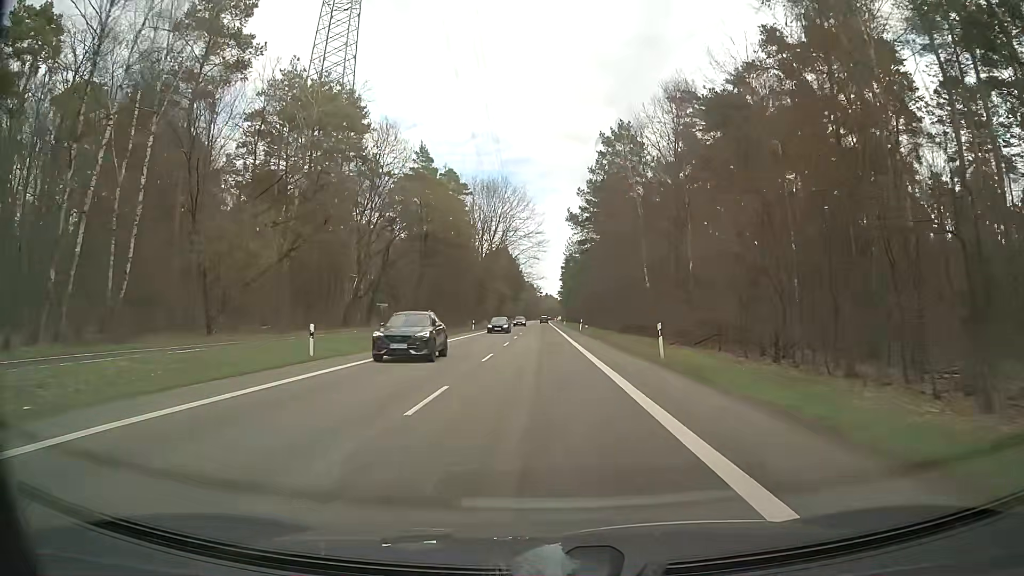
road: secondary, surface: asphalt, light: Day
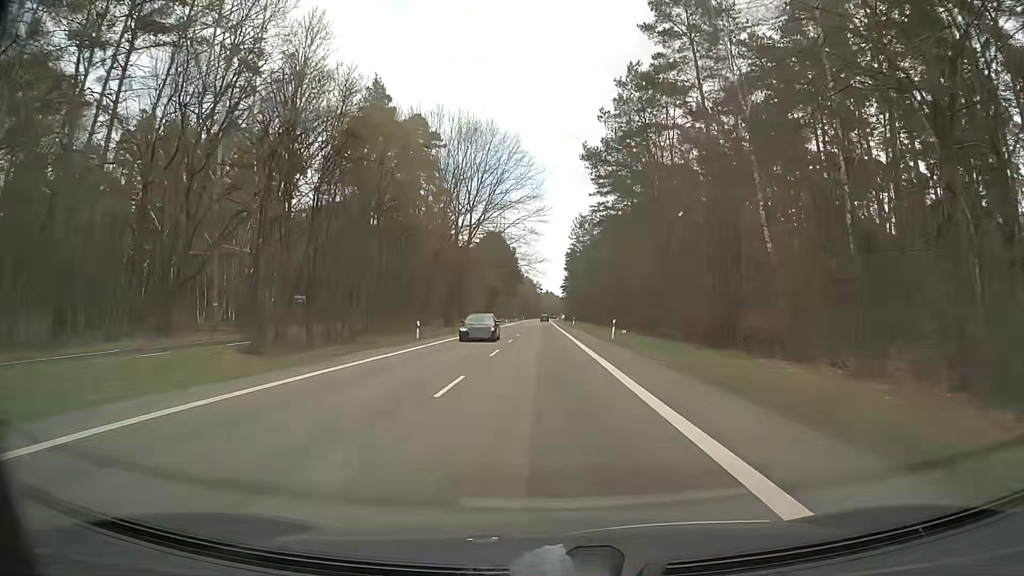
(+0.7, +32.3) m; +2°
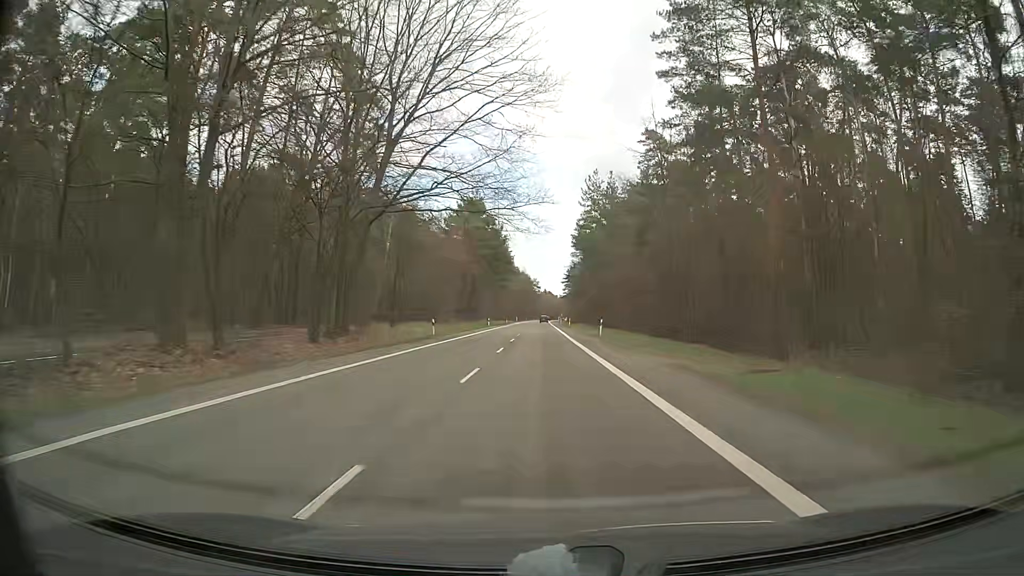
(-0.4, +43.2) m; 0°
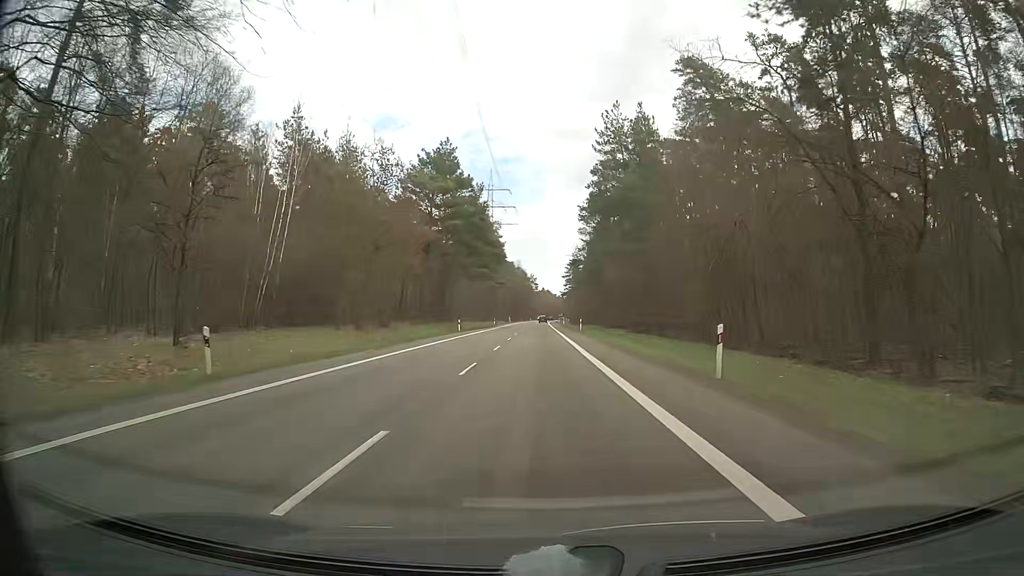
(0.0, +32.4) m; 0°
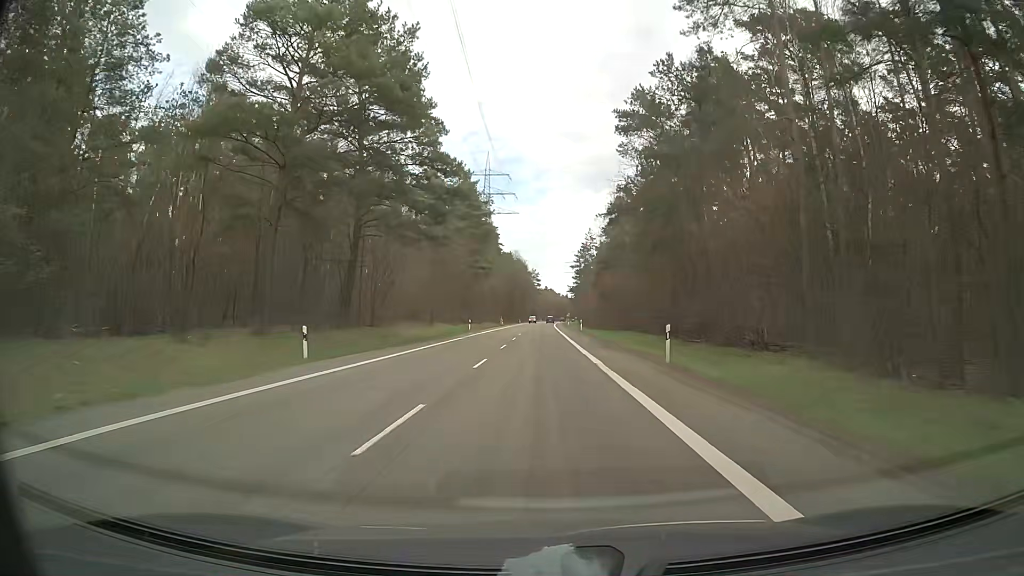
(0.0, +43.2) m; 0°
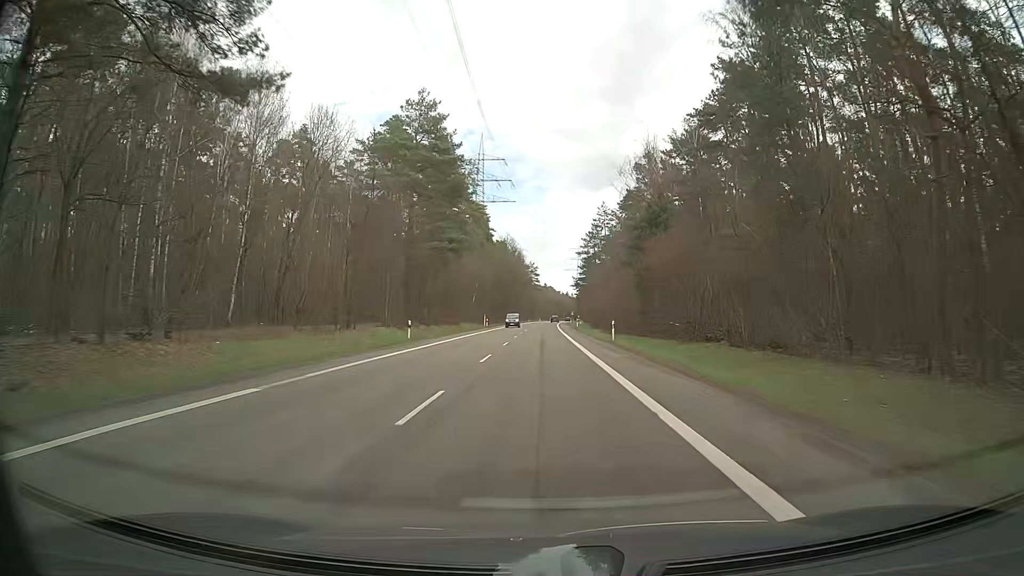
(+0.1, +32.4) m; 0°
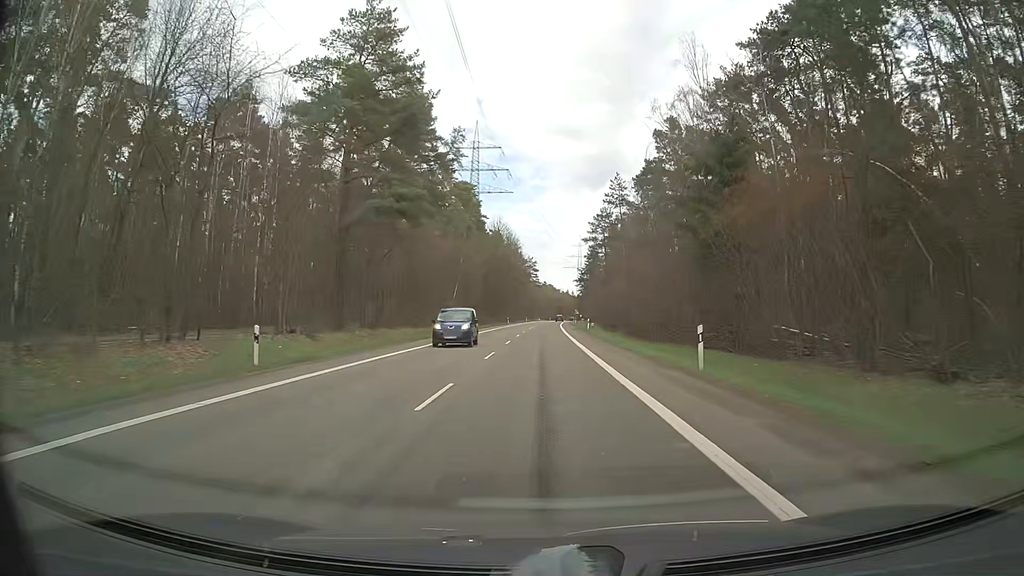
(+0.2, +21.6) m; 0°
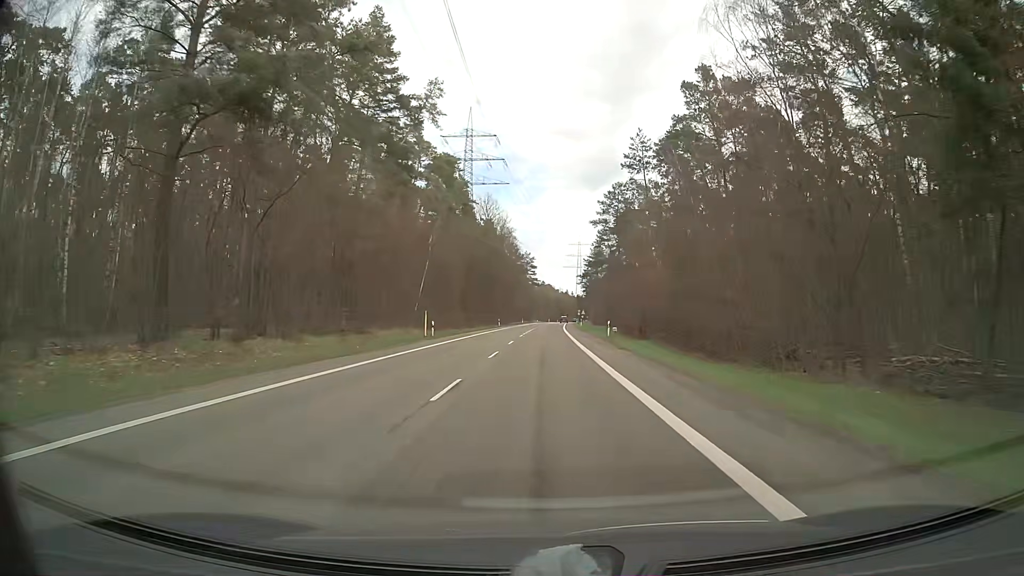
(0.0, +21.6) m; 0°
(0, +10) (0, +20) (0, +30) (0, +40) (0, +50) (+1, +60) (+1, +70) (+1, +80) (+2, +90) (+2, +100) m
